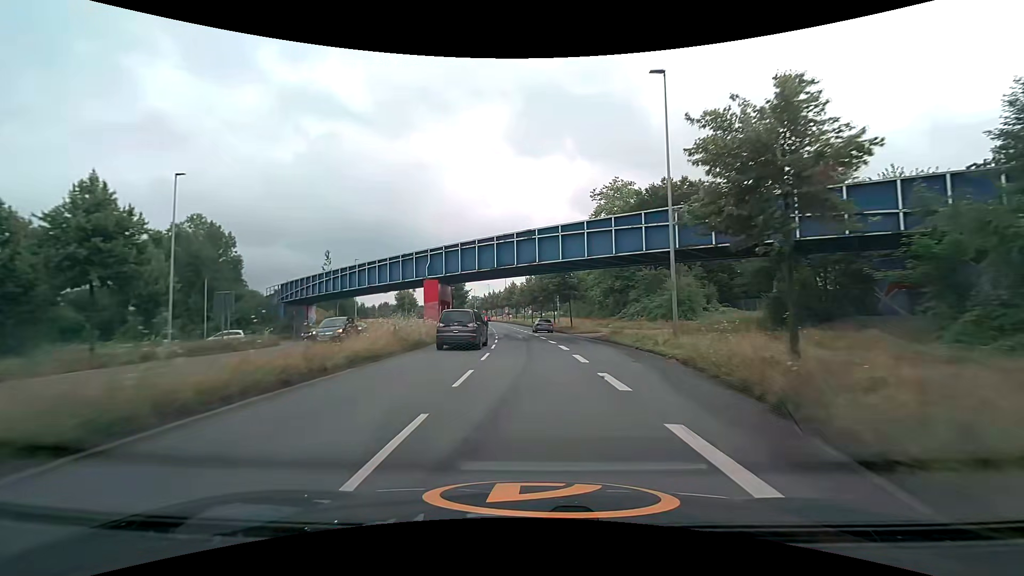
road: secondary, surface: asphalt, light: Day
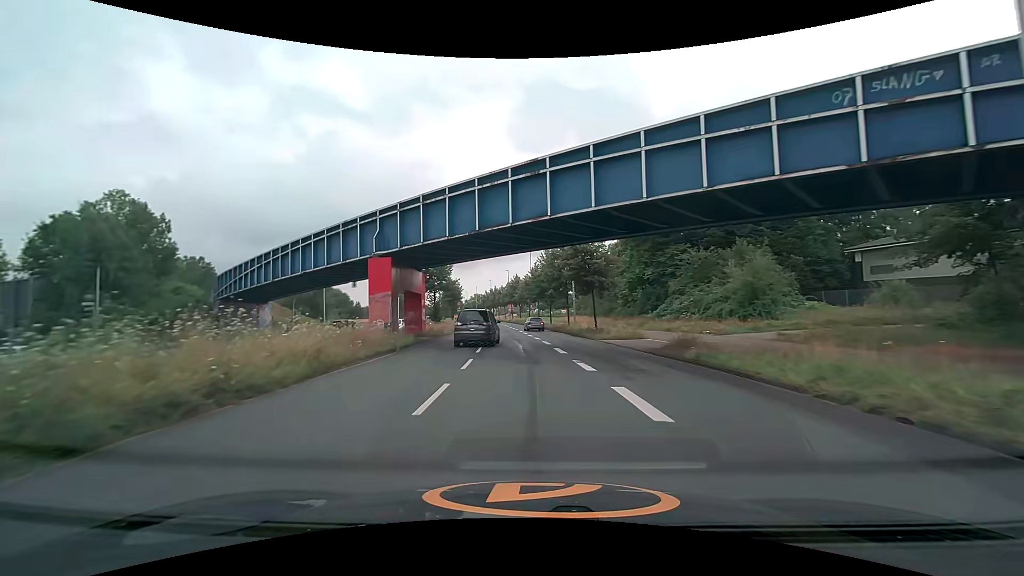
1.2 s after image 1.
(-0.1, +15.2) m; -1°
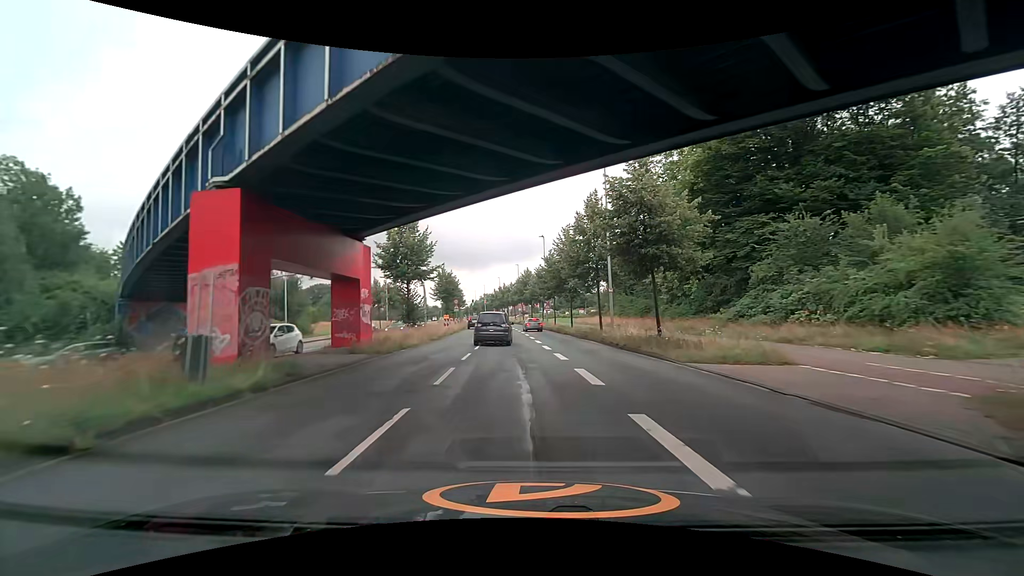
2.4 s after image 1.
(-0.2, +14.7) m; -2°
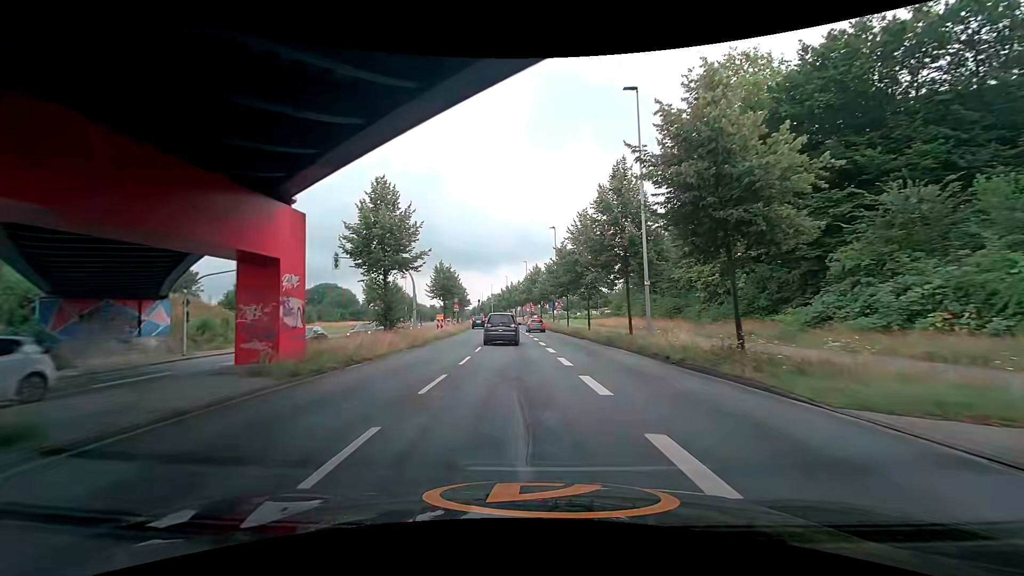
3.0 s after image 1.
(-0.1, +7.2) m; -1°
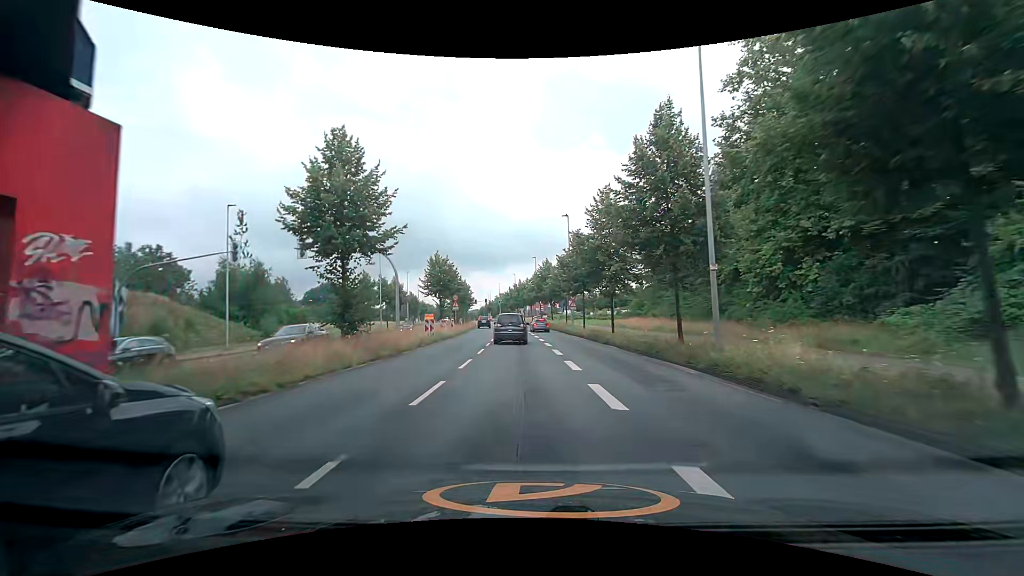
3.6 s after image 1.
(0.0, +7.2) m; -2°
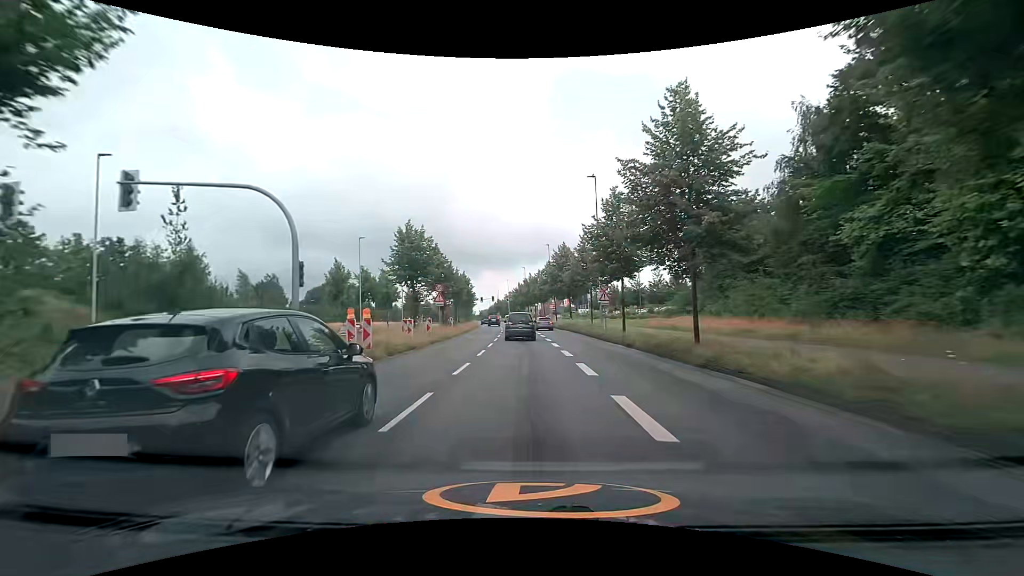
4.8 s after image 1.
(+0.3, +14.3) m; +1°
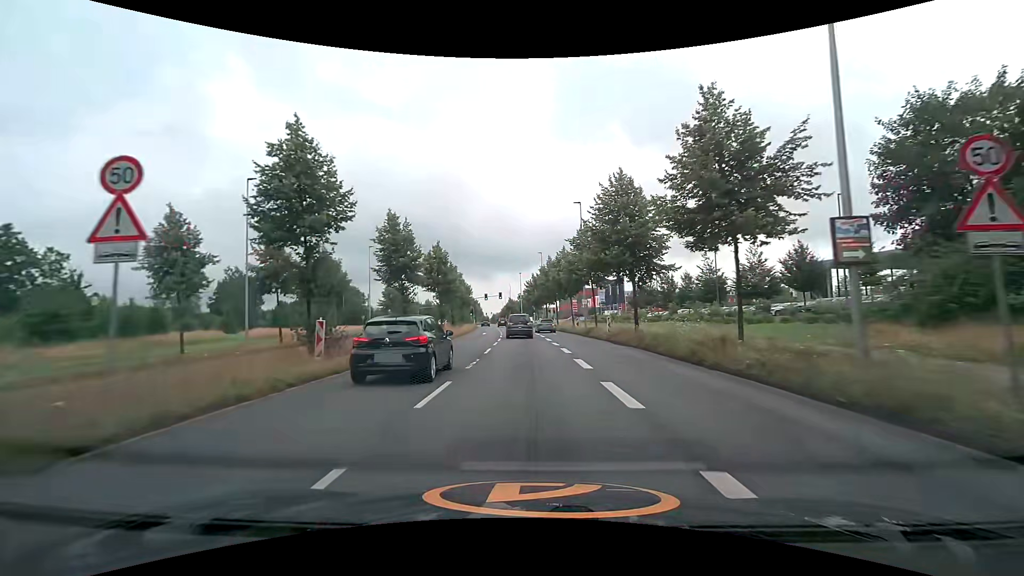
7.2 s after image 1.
(-0.3, +28.7) m; -2°
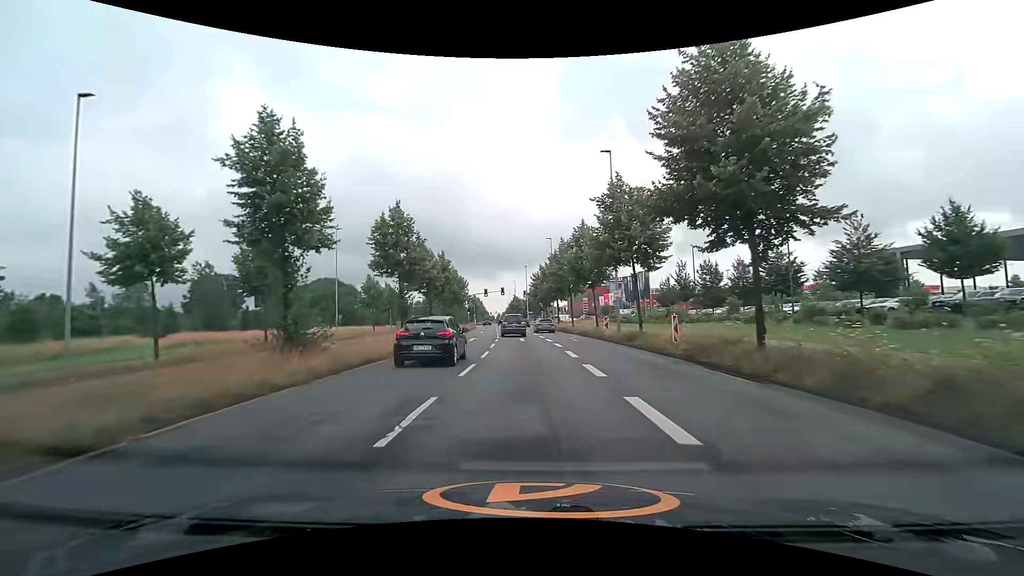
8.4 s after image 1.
(-0.1, +14.3) m; -1°
(0, +10) (0, +20) (-1, +30) (-1, +40) (-2, +50) (-2, +60) (-3, +70) (-4, +80) (-5, +90) (-6, +100) m
